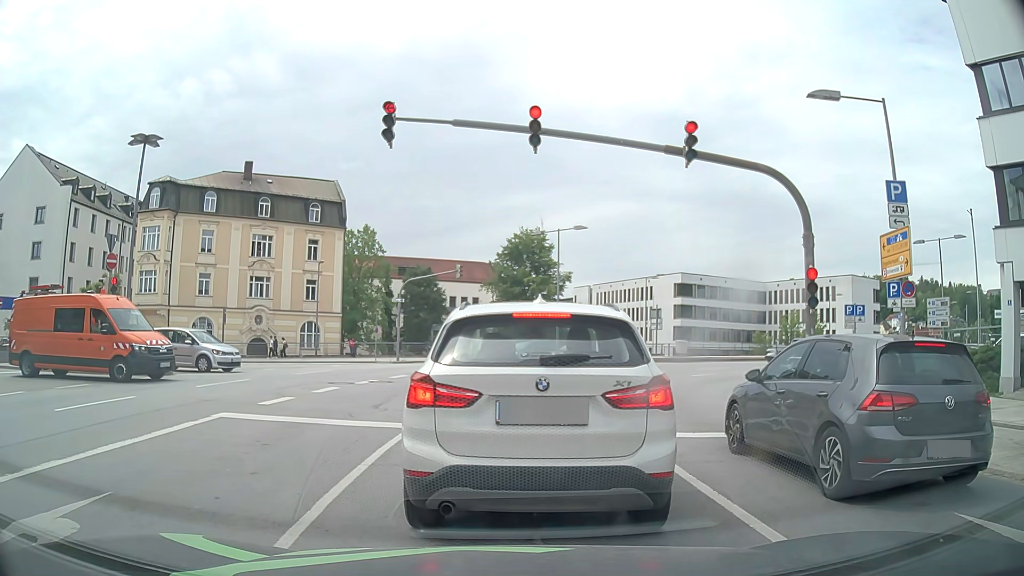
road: primary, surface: asphalt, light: Day
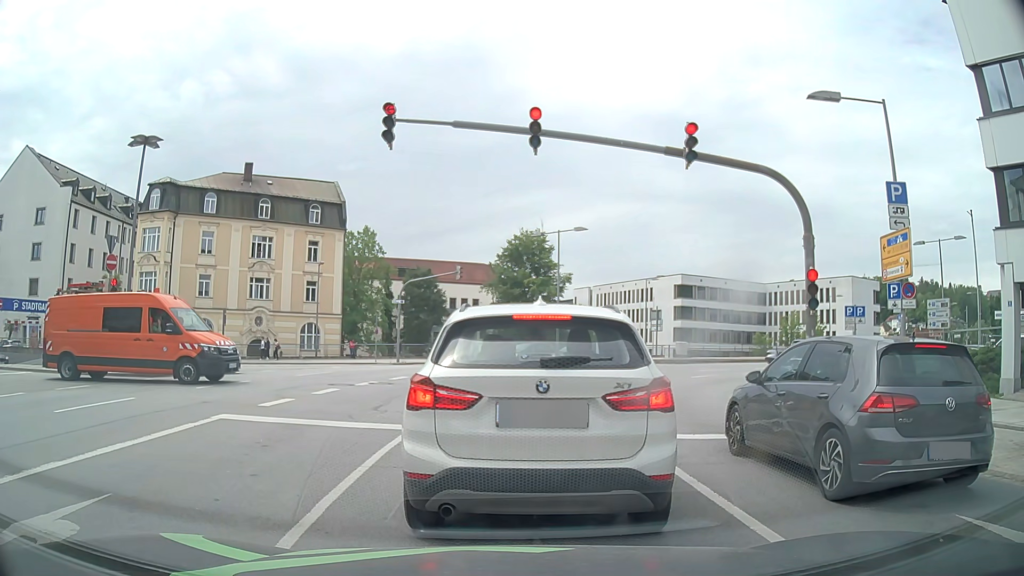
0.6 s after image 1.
(0.0, +0.1) m; 0°
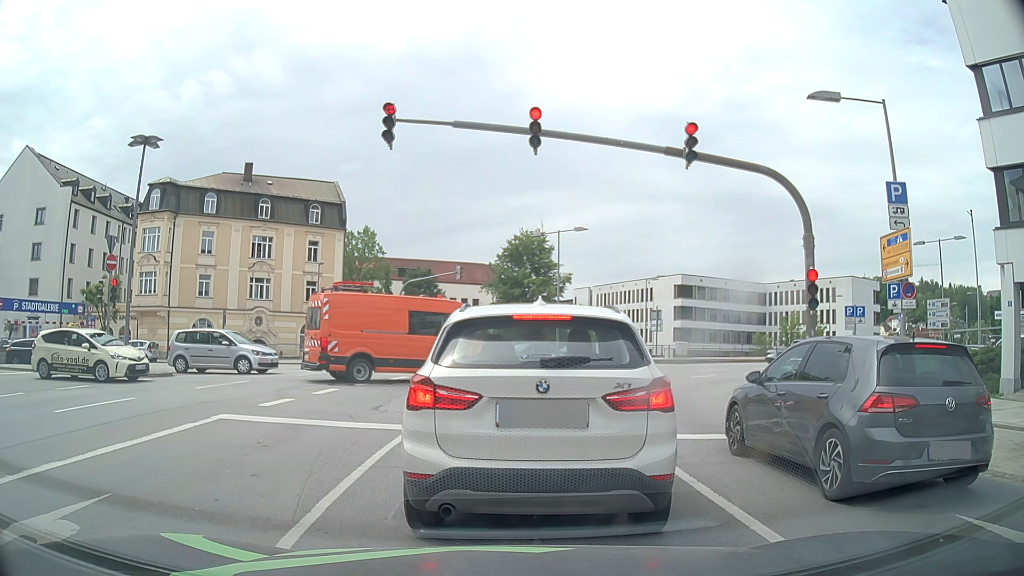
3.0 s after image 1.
(0.0, +0.1) m; 0°
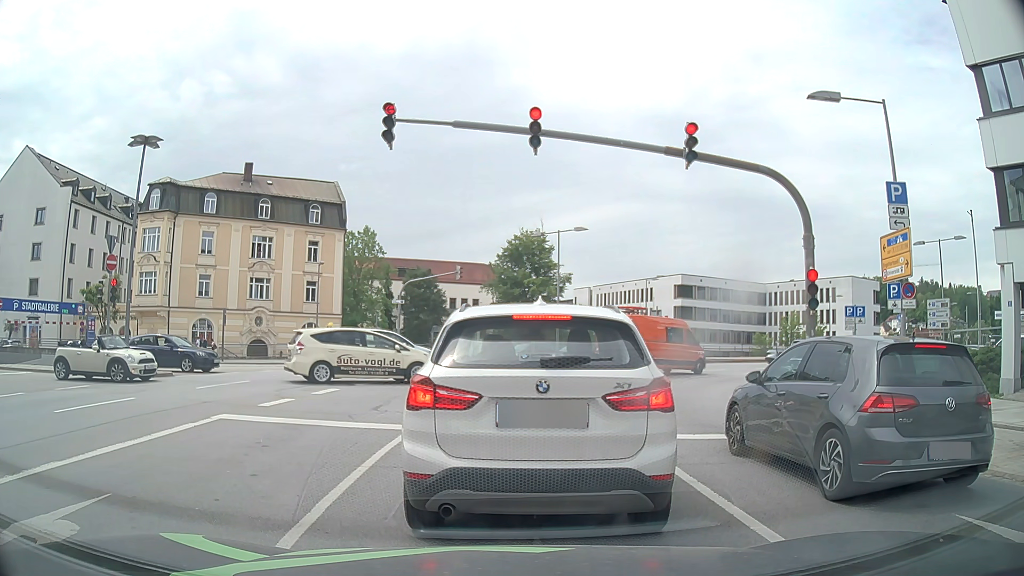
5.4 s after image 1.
(0.0, 0.0) m; 0°
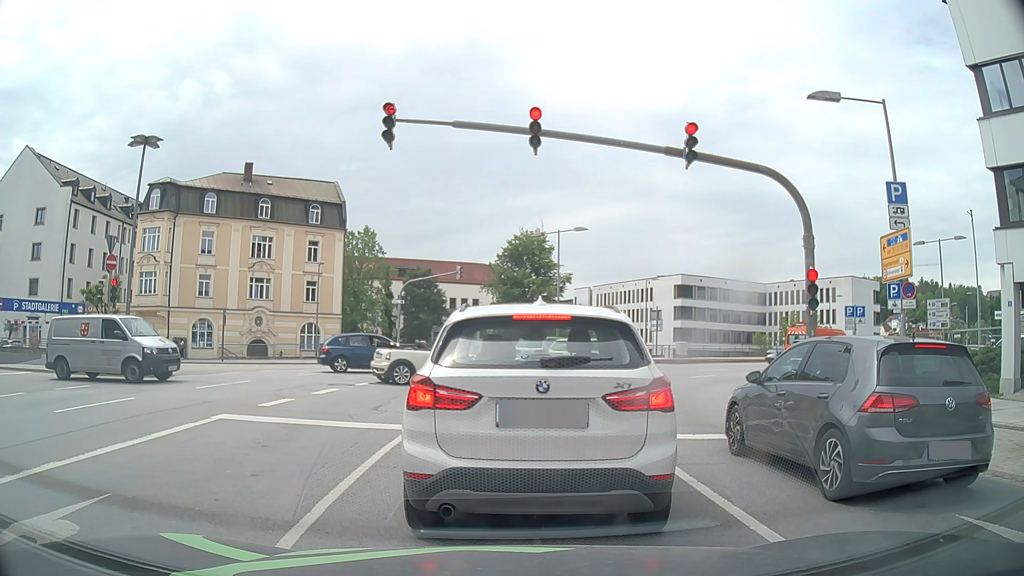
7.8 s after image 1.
(0.0, 0.0) m; 0°
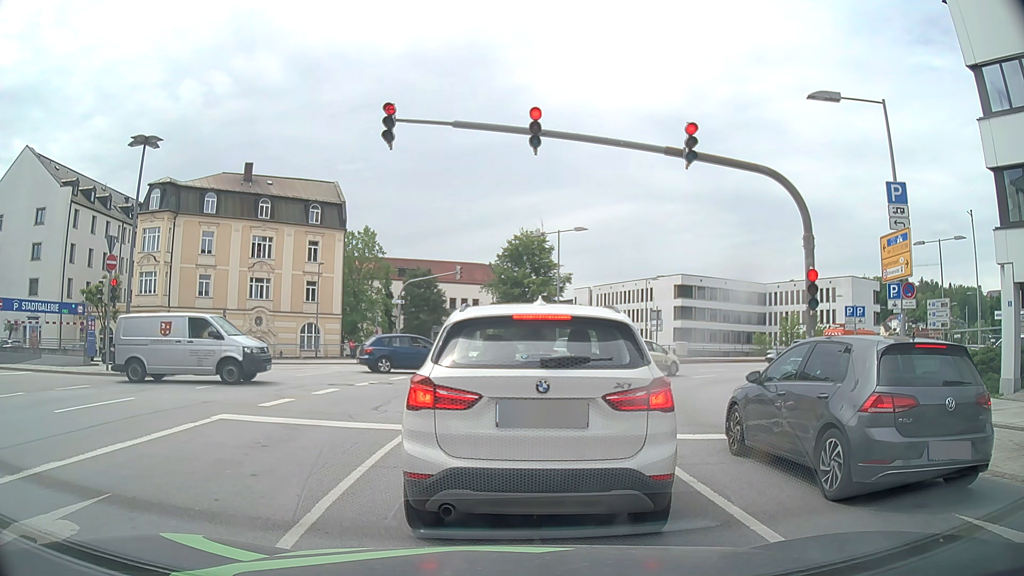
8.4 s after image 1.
(0.0, 0.0) m; 0°
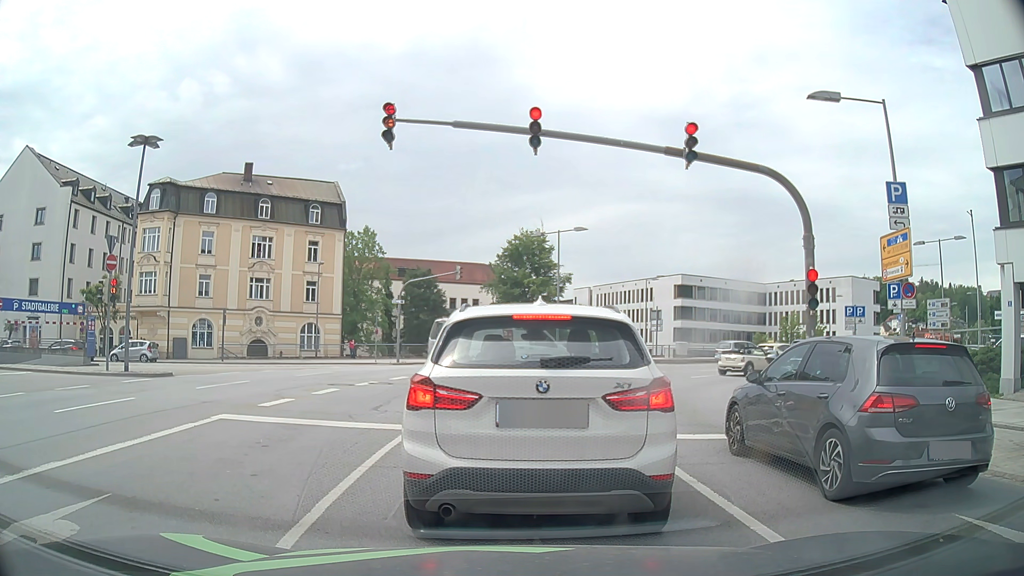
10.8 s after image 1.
(0.0, 0.0) m; 0°
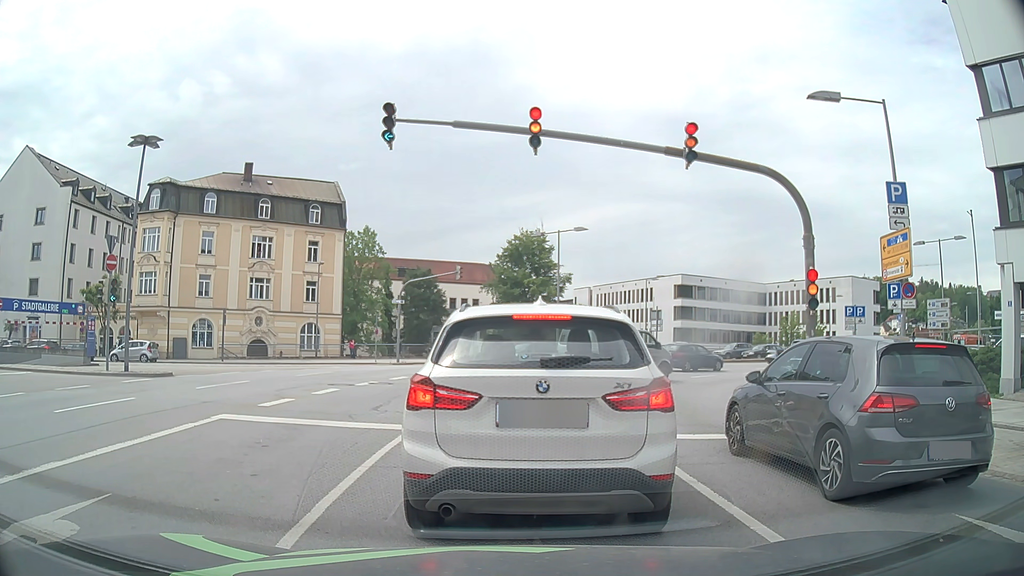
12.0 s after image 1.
(0.0, 0.0) m; 0°
